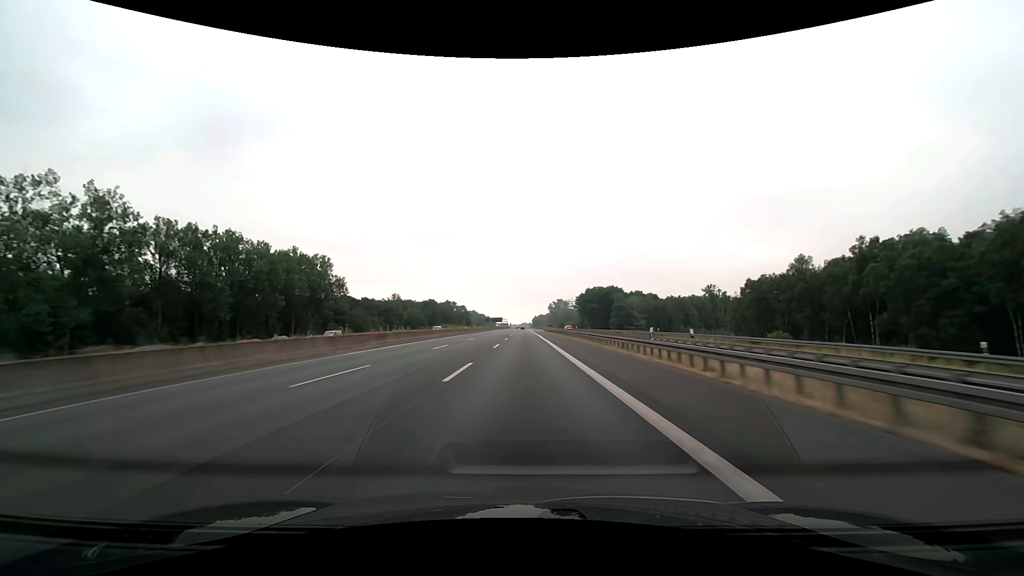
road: motorway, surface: asphalt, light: Day
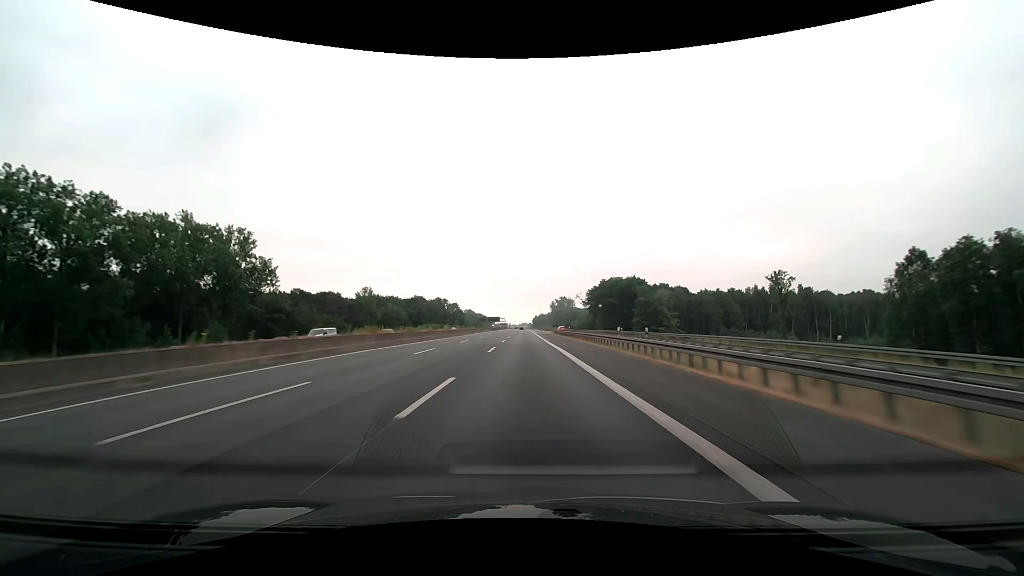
(0.0, +41.2) m; 0°
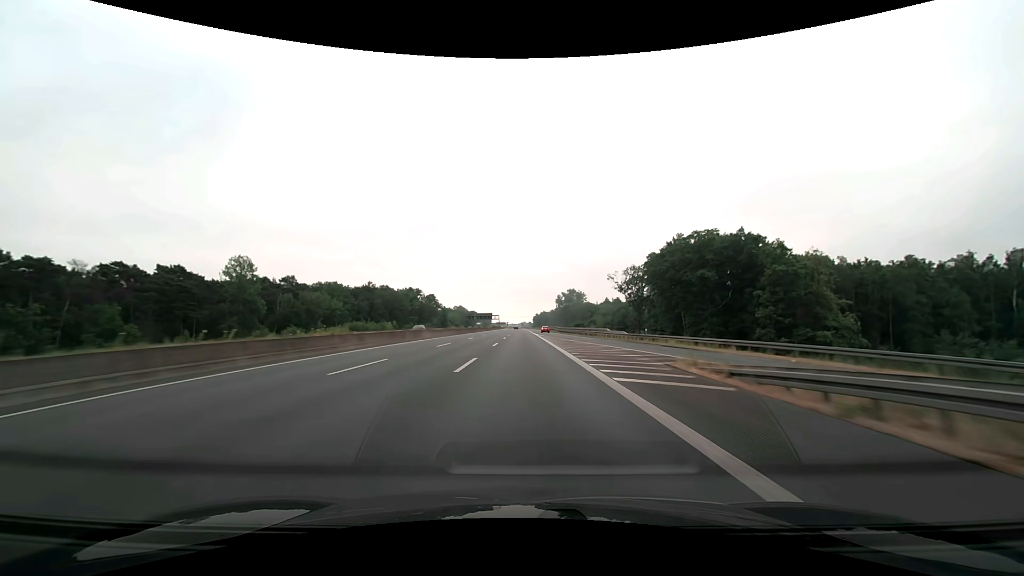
(0.0, +82.5) m; 0°
(0, +10) (0, +20) (0, +30) (0, +40) (0, +50) (0, +60) (0, +70) (0, +80) (0, +90) (0, +100) m
